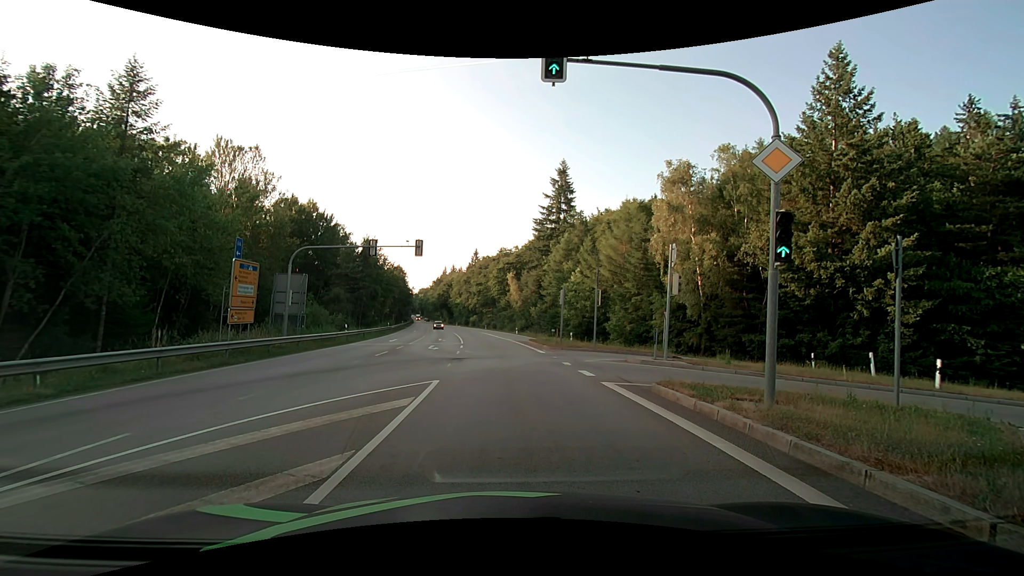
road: secondary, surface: asphalt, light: Day
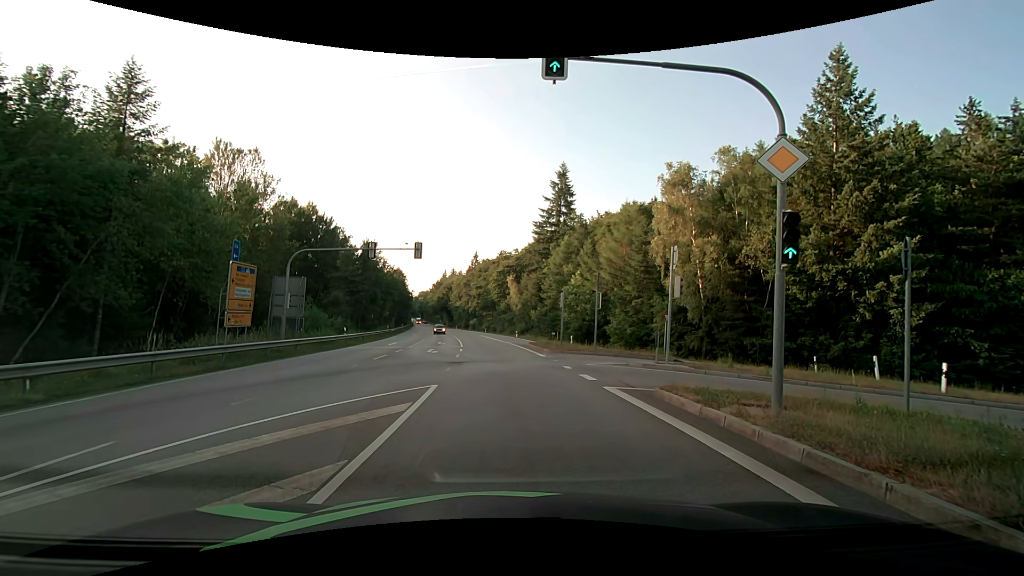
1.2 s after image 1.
(0.0, +0.2) m; 0°
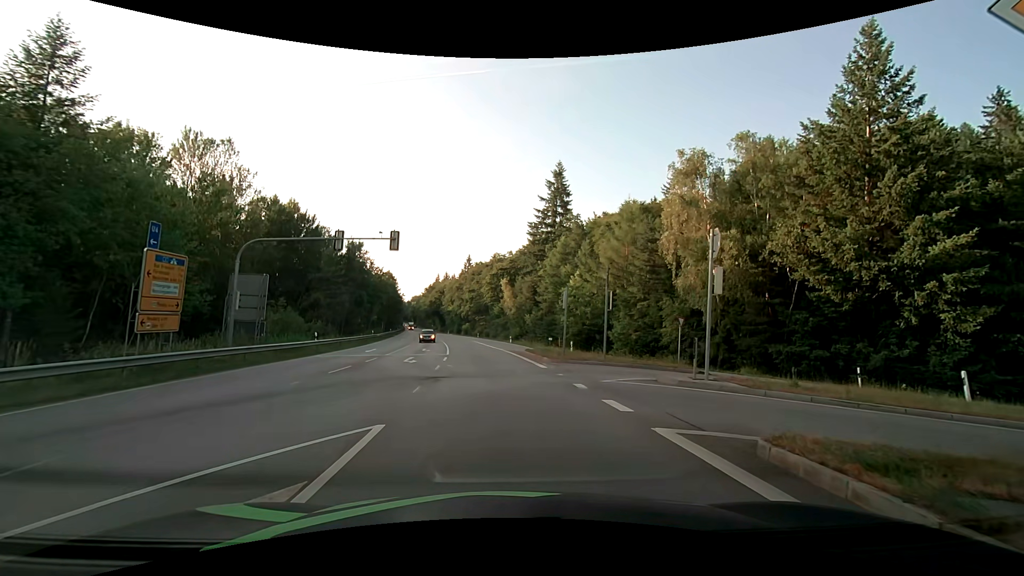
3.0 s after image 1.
(0.0, +4.8) m; 0°
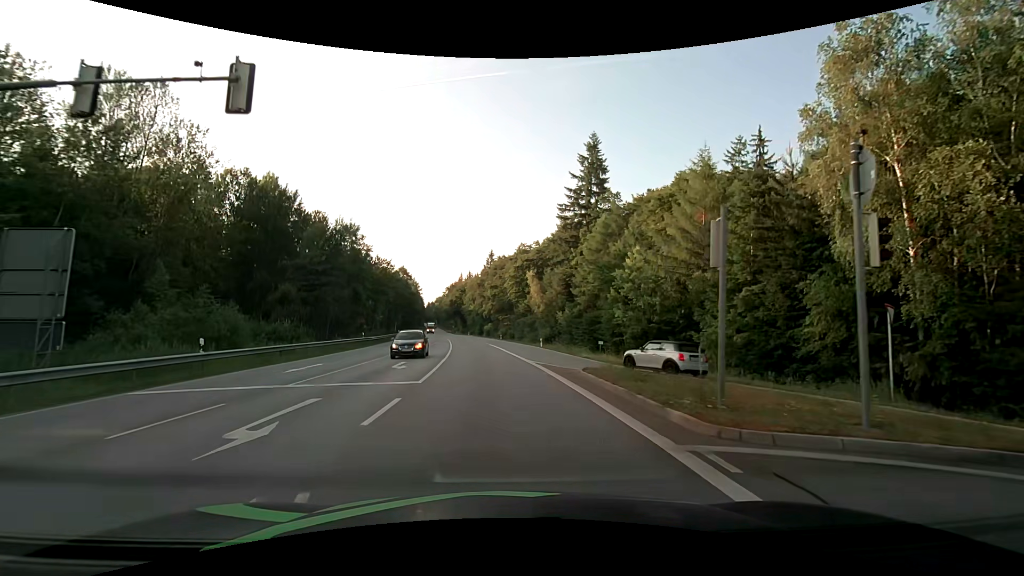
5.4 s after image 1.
(-0.3, +16.2) m; -3°
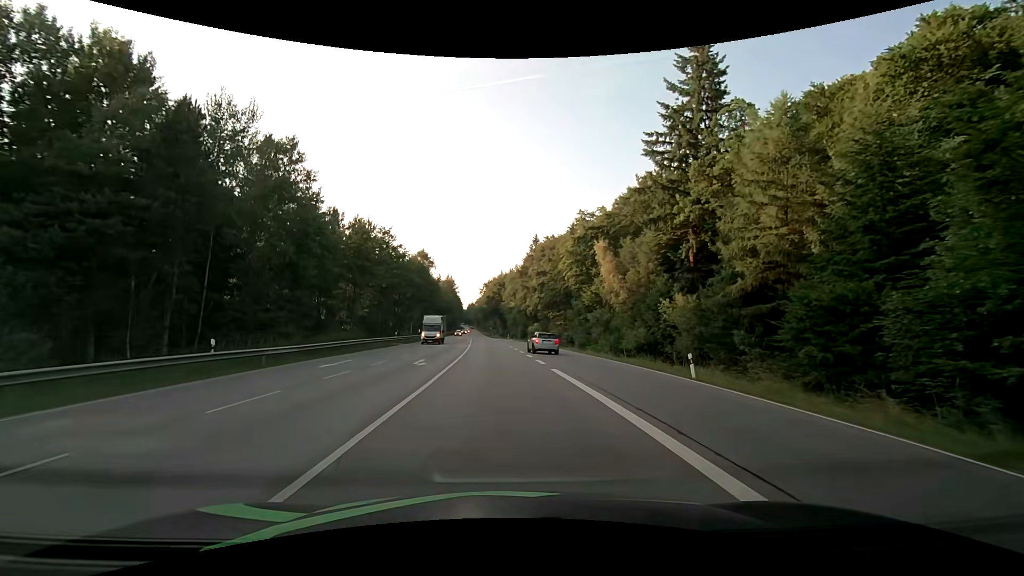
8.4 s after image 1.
(-2.0, +33.8) m; -5°
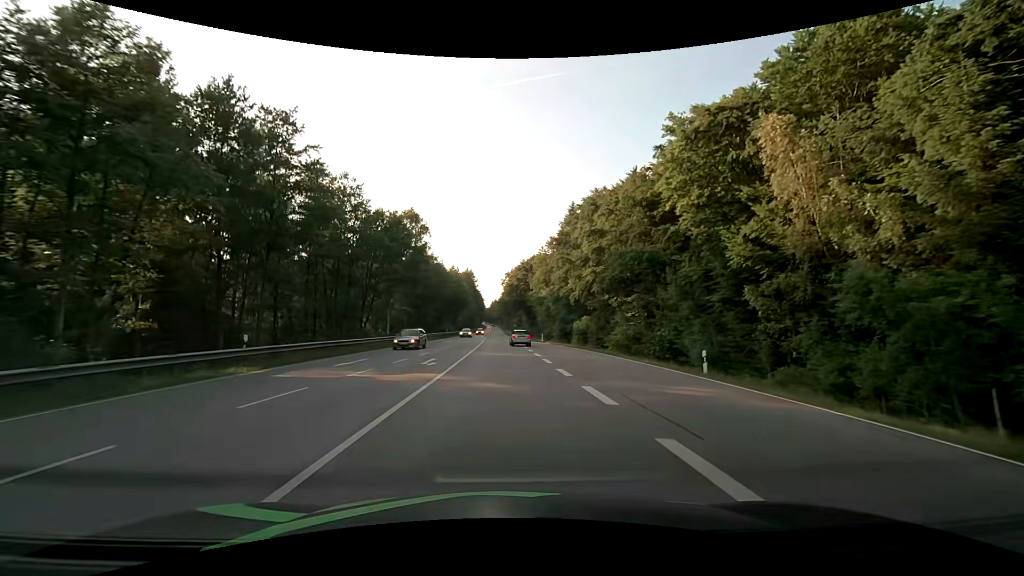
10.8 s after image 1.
(-1.0, +36.5) m; -3°
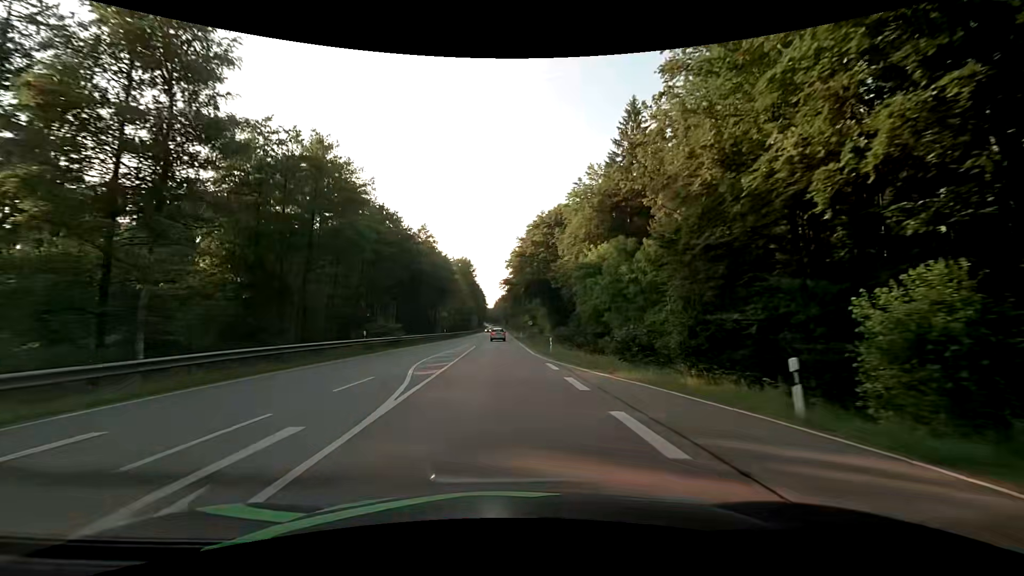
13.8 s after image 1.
(-0.9, +52.2) m; -1°
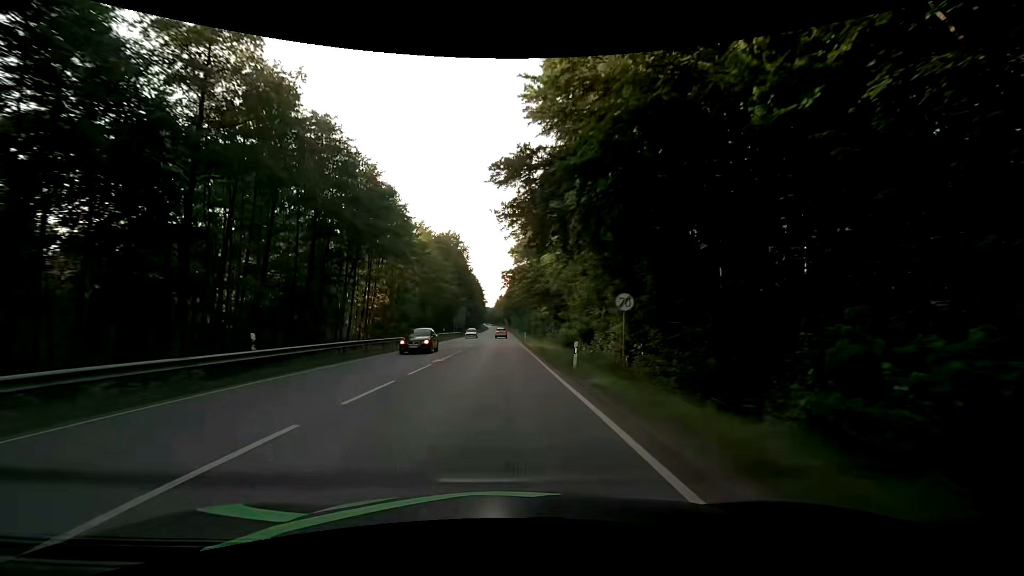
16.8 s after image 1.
(-0.6, +55.2) m; -1°
(0, +10) (0, +20) (0, +30) (0, +40) (0, +50) (+1, +60) (+1, +70) (+1, +80) (+1, +90) (+1, +100) m
